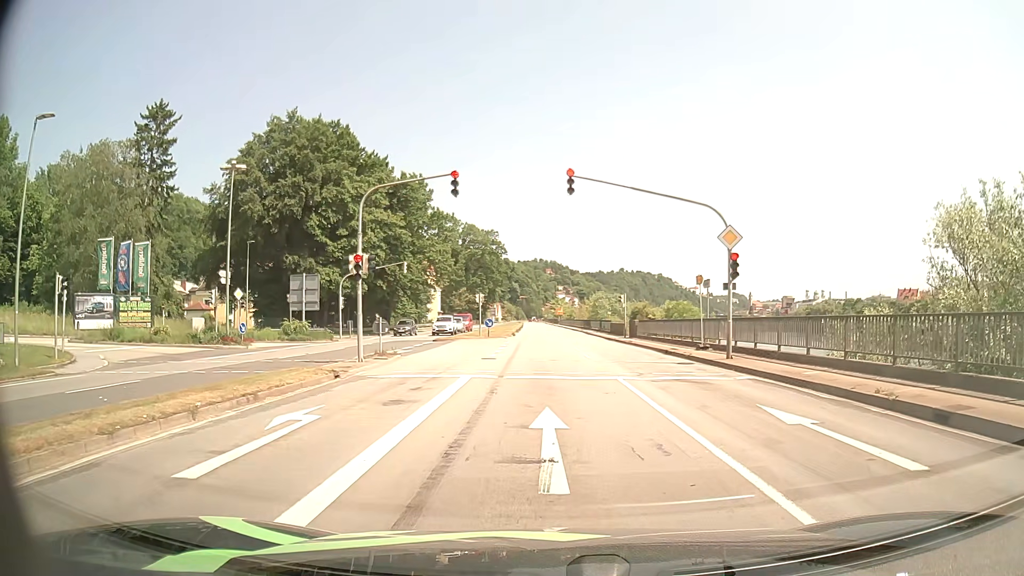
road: primary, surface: asphalt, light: Day
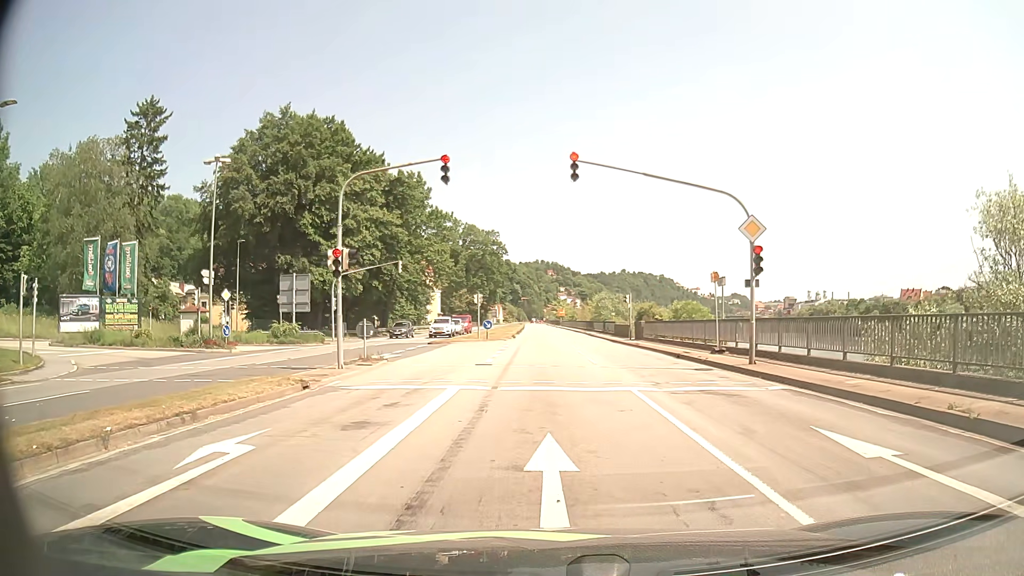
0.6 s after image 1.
(0.0, +2.2) m; 0°
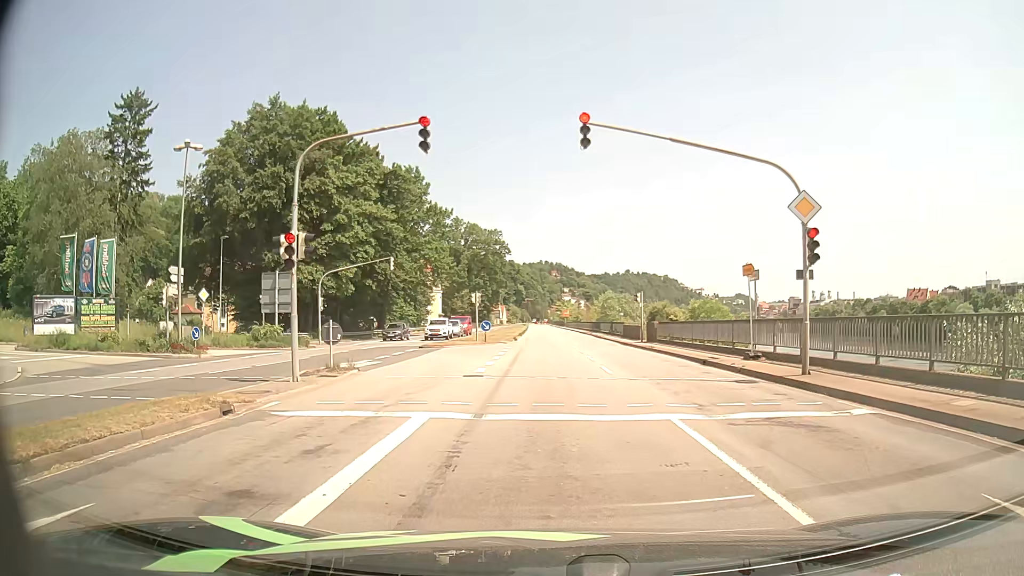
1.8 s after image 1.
(0.0, +3.7) m; -1°
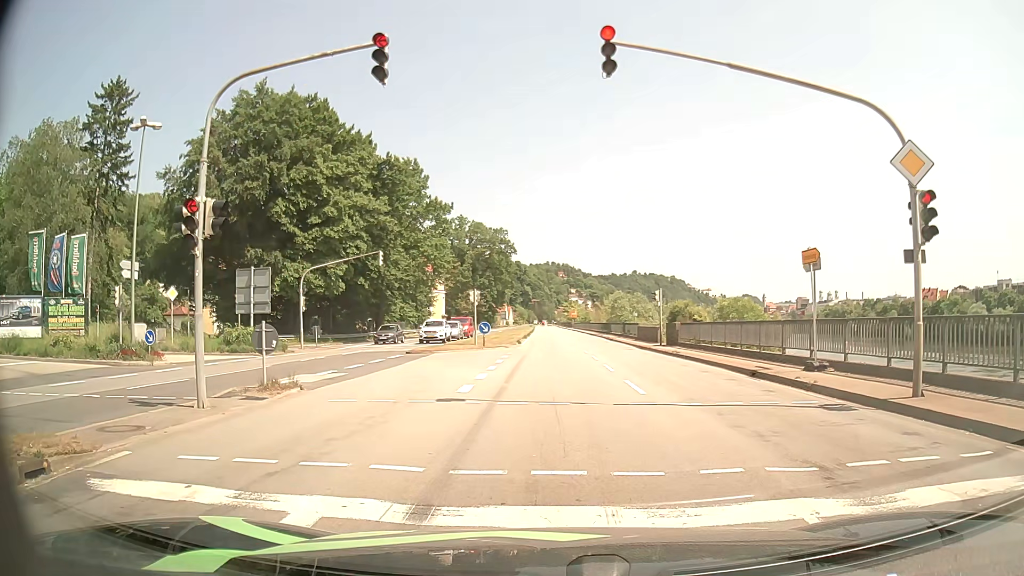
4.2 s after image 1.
(0.0, +4.6) m; 0°
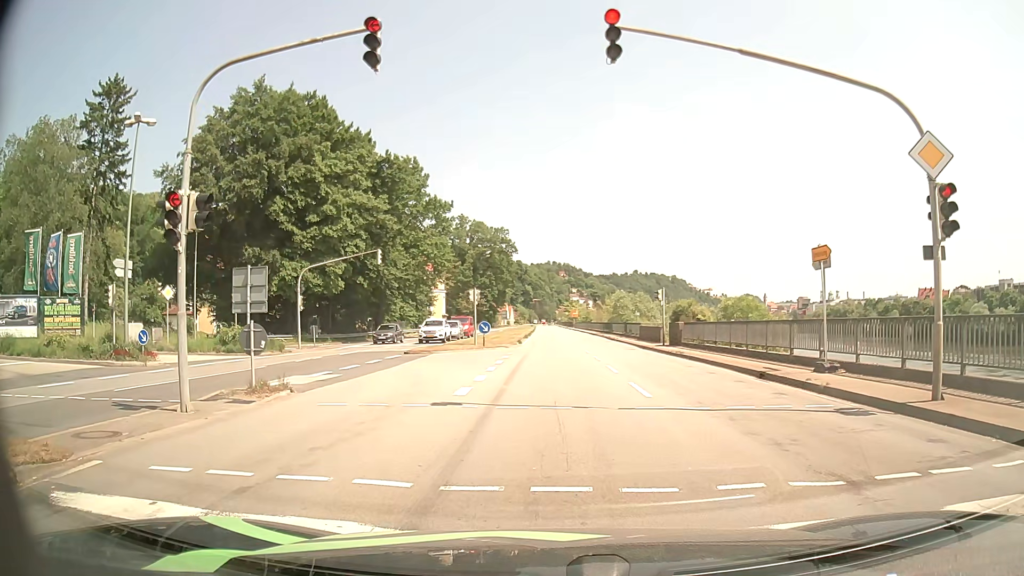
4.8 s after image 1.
(0.0, +0.6) m; 0°
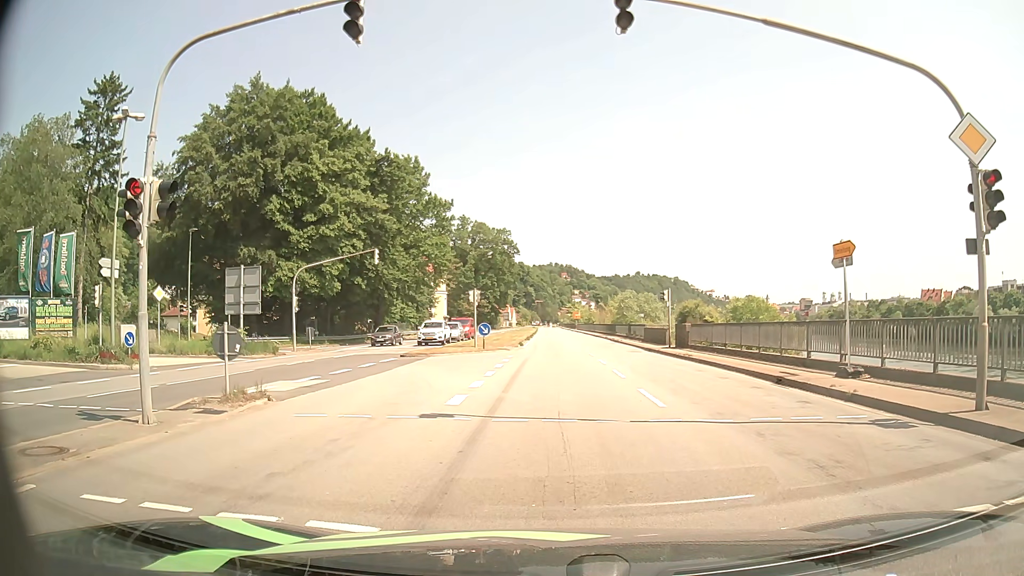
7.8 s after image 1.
(0.0, +1.2) m; 0°
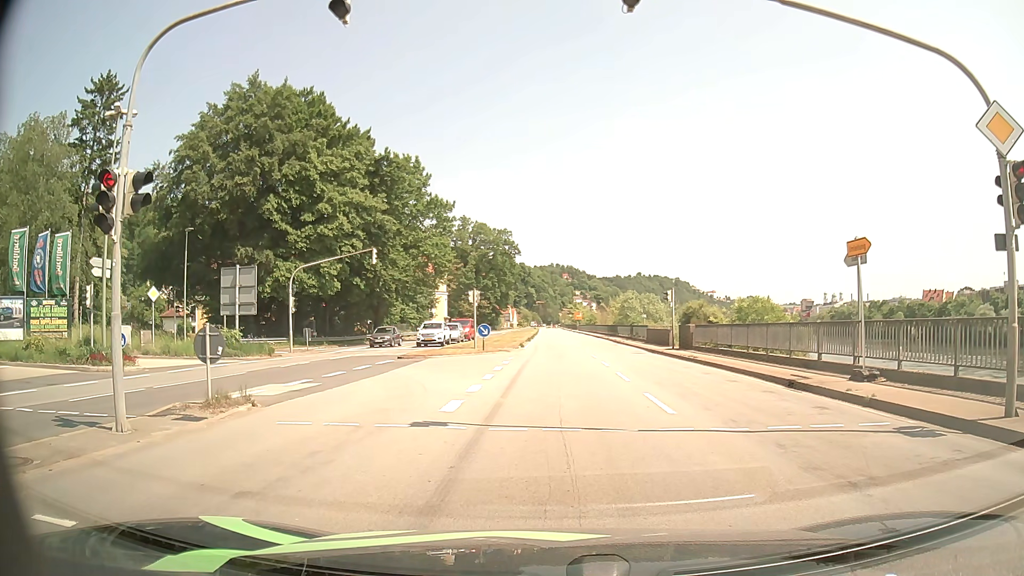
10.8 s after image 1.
(0.0, +0.7) m; 0°
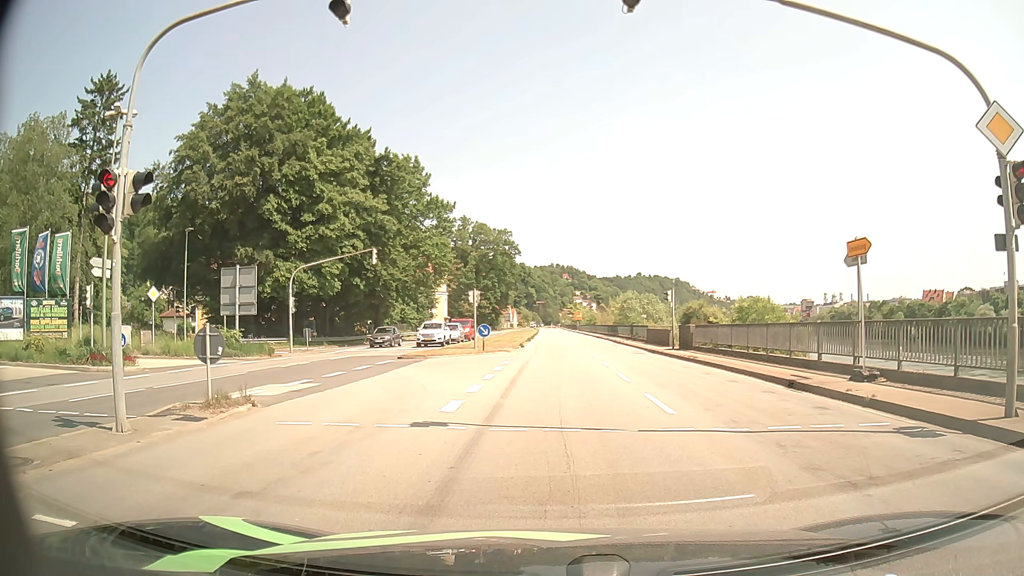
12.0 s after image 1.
(0.0, +0.1) m; 0°
(0, +10) (0, +20) (0, +30) (-1, +40) (-1, +50) (-1, +60) (-1, +70) (-1, +80) (-1, +90) (-1, +100) m
